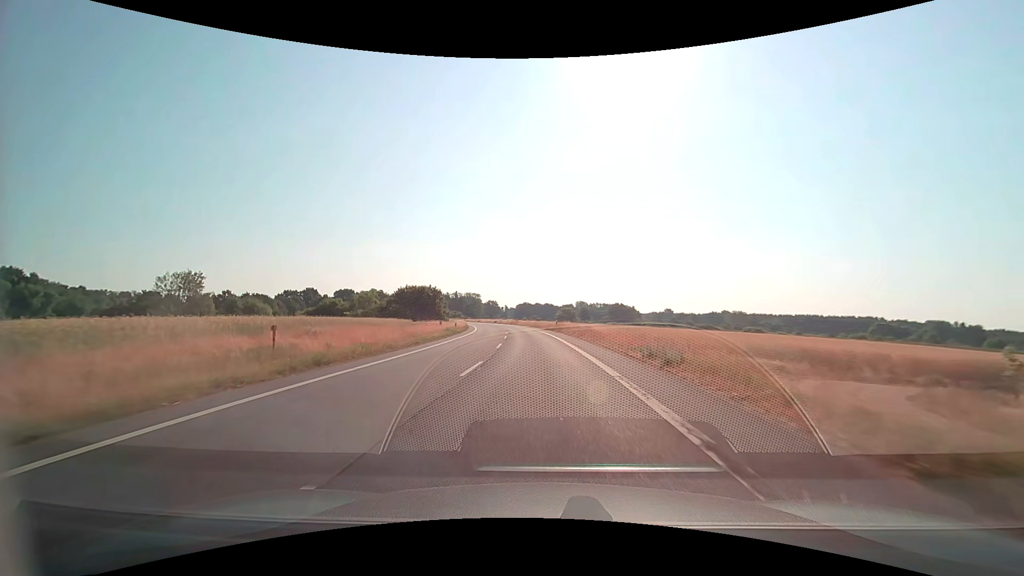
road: secondary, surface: asphalt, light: Day
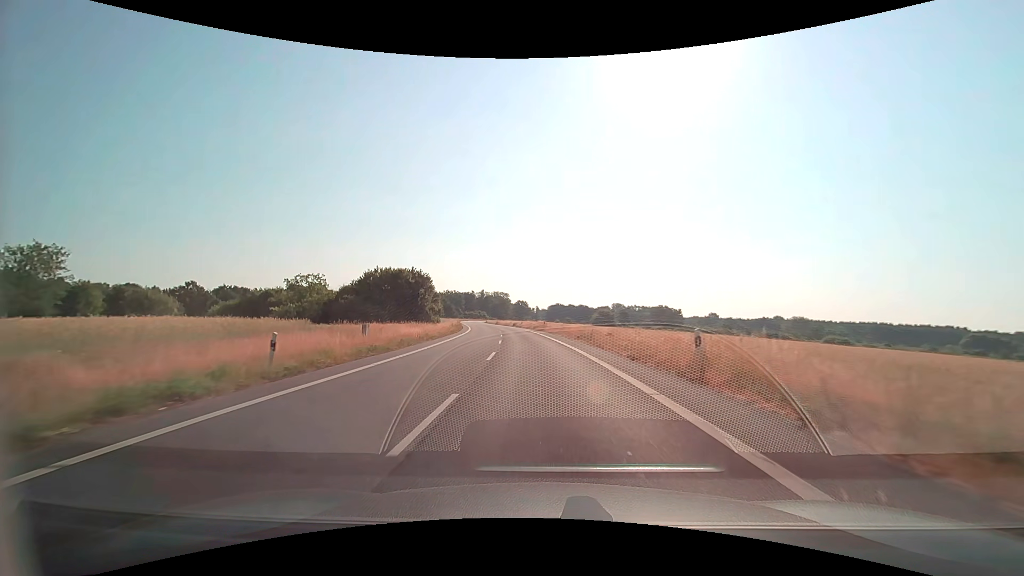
(-1.4, +42.4) m; -4°
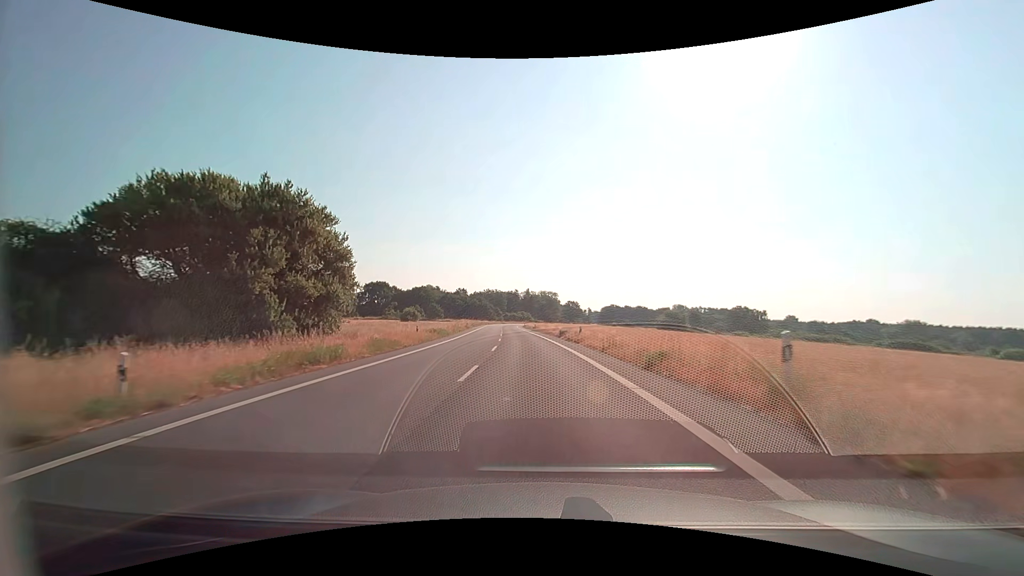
(-2.5, +52.9) m; -6°
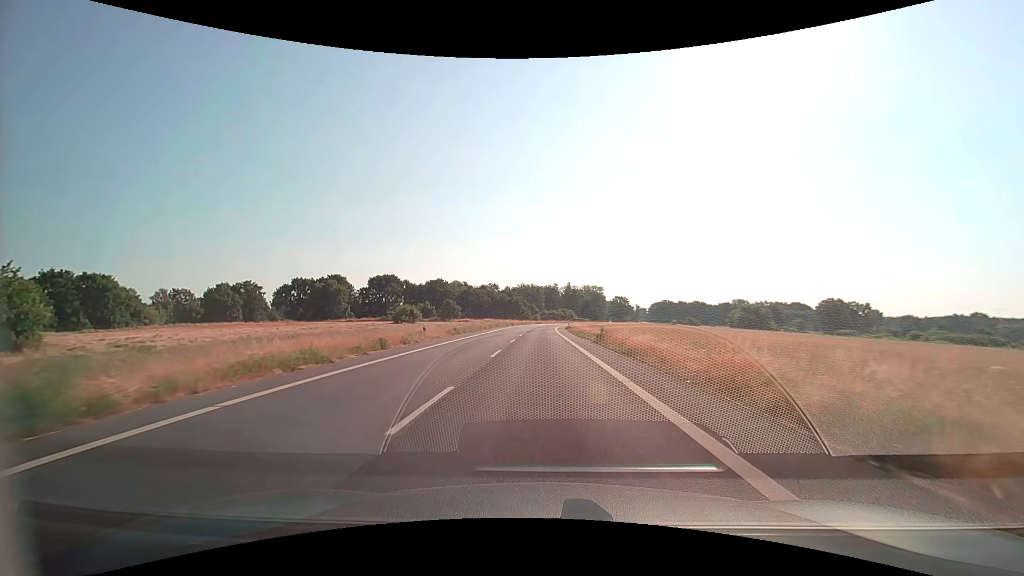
(-2.4, +52.8) m; -5°
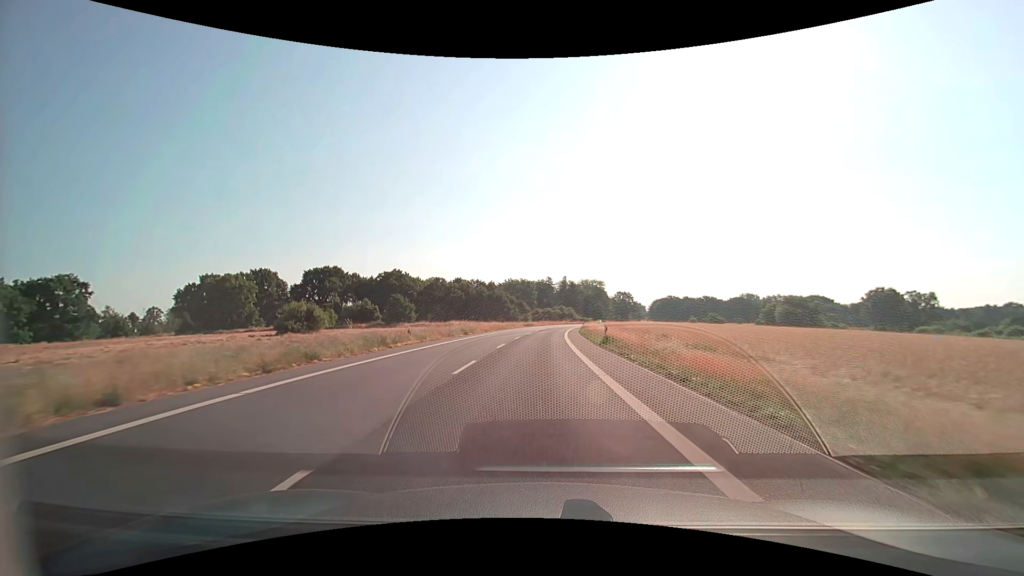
(+0.1, +52.9) m; +1°
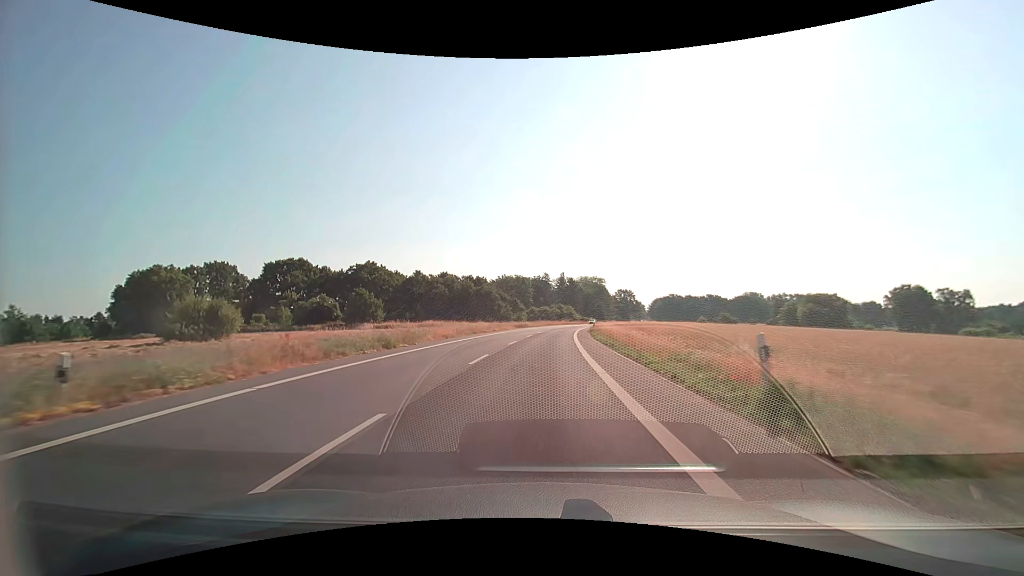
(+0.1, +21.1) m; 0°
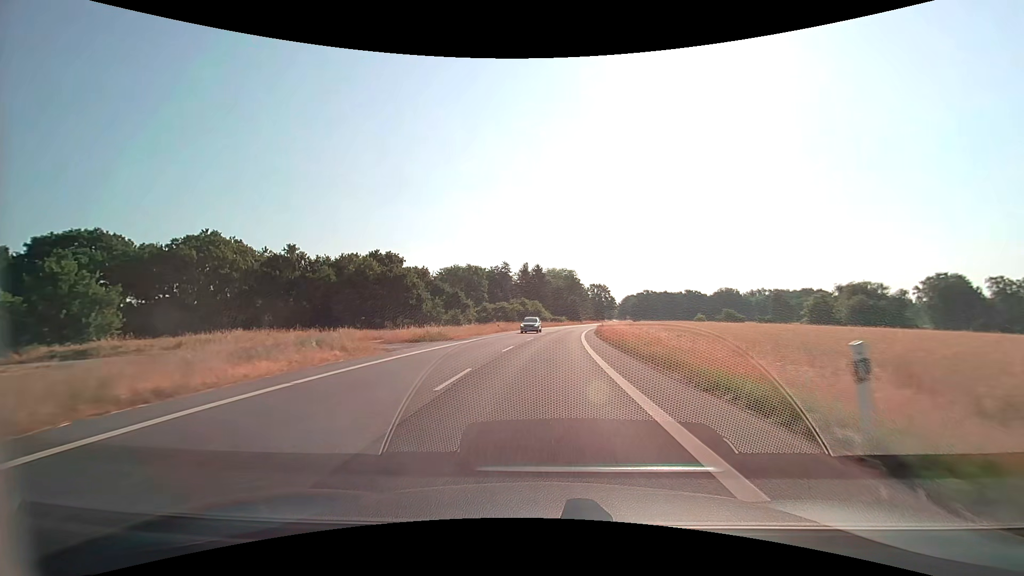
(+1.7, +52.7) m; +4°
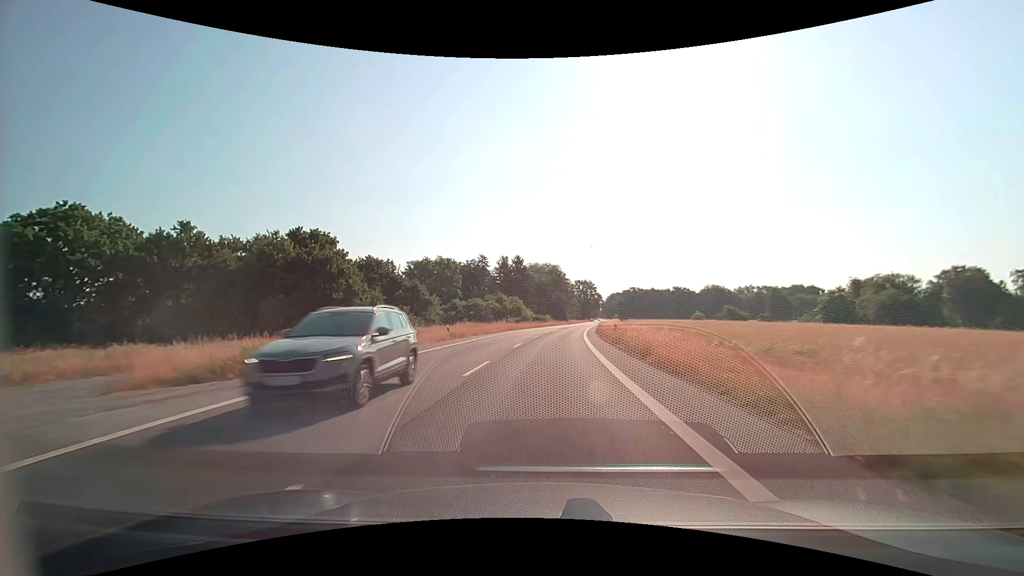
(+0.3, +21.1) m; +2°
(0, +10) (0, +20) (+1, +30) (+1, +40) (+2, +50) (+3, +60) (+4, +70) (+5, +80) (+7, +90) (+8, +100) m
